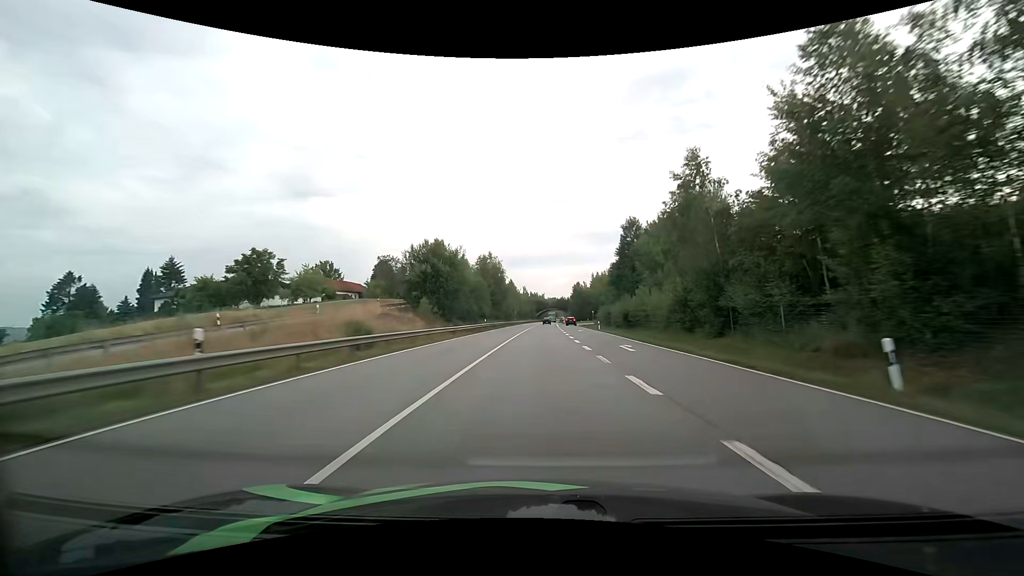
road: primary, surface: asphalt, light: Day
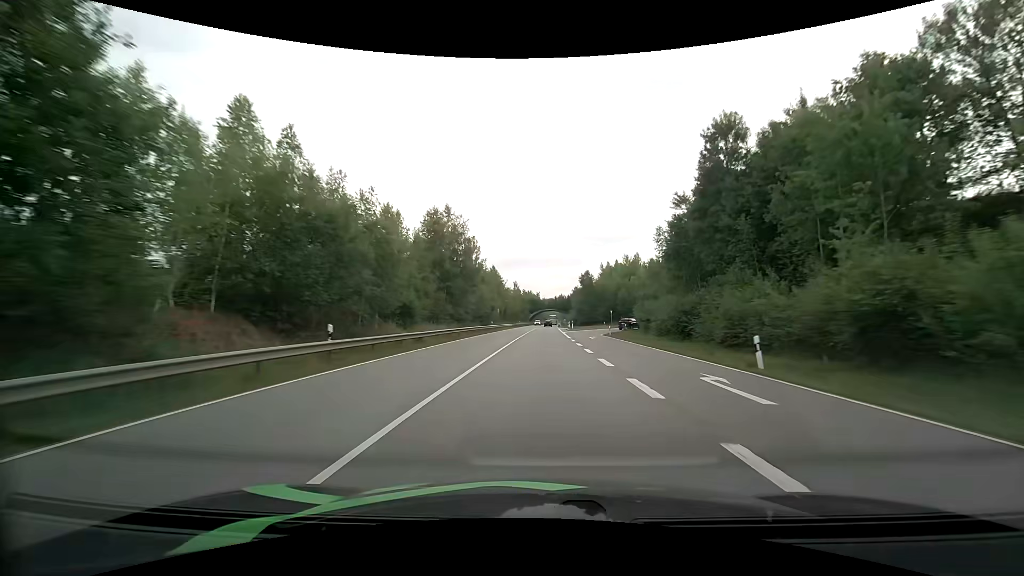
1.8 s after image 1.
(+0.2, +42.2) m; +1°
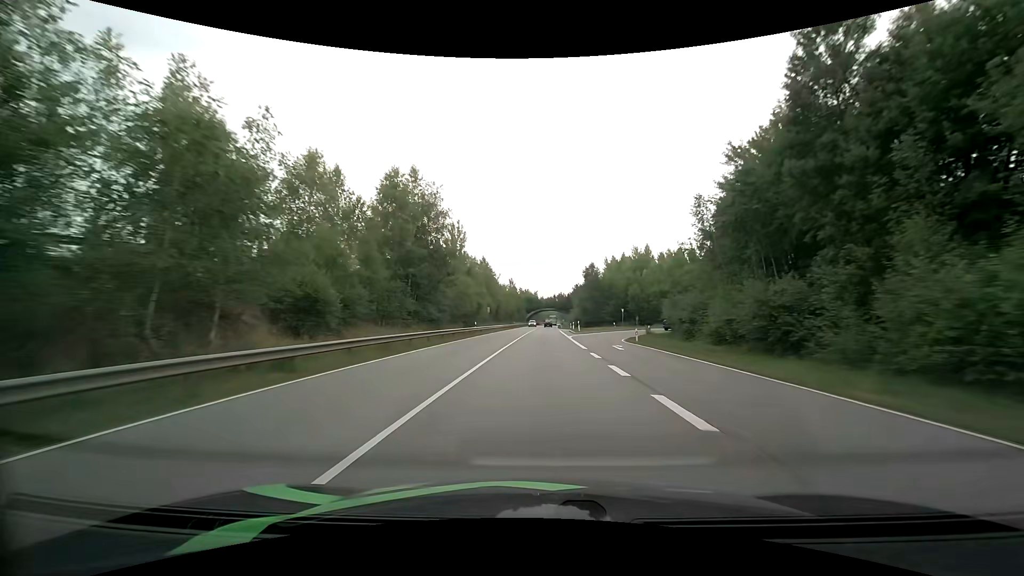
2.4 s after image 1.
(0.0, +14.6) m; 0°
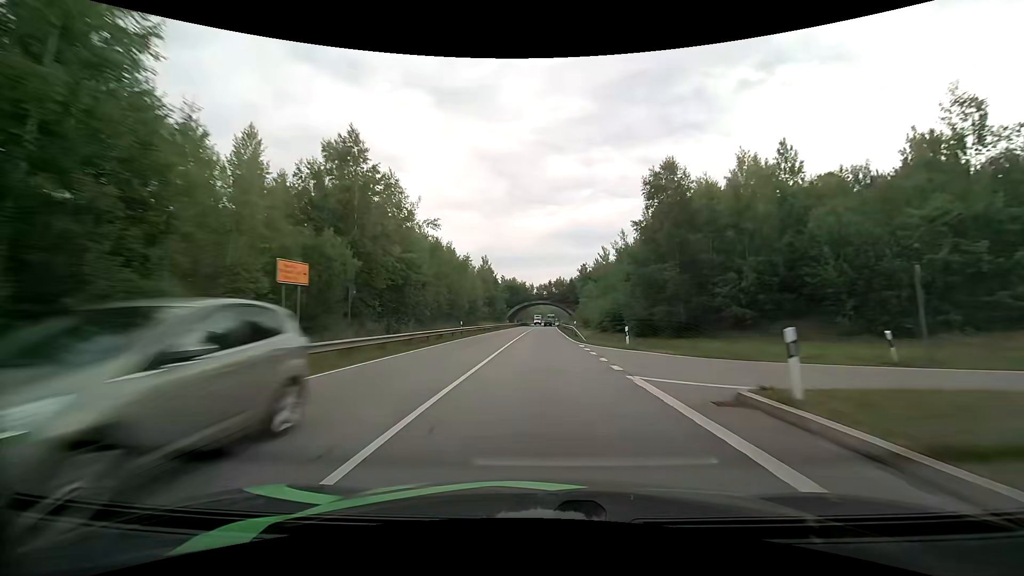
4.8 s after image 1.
(+0.5, +60.4) m; +1°
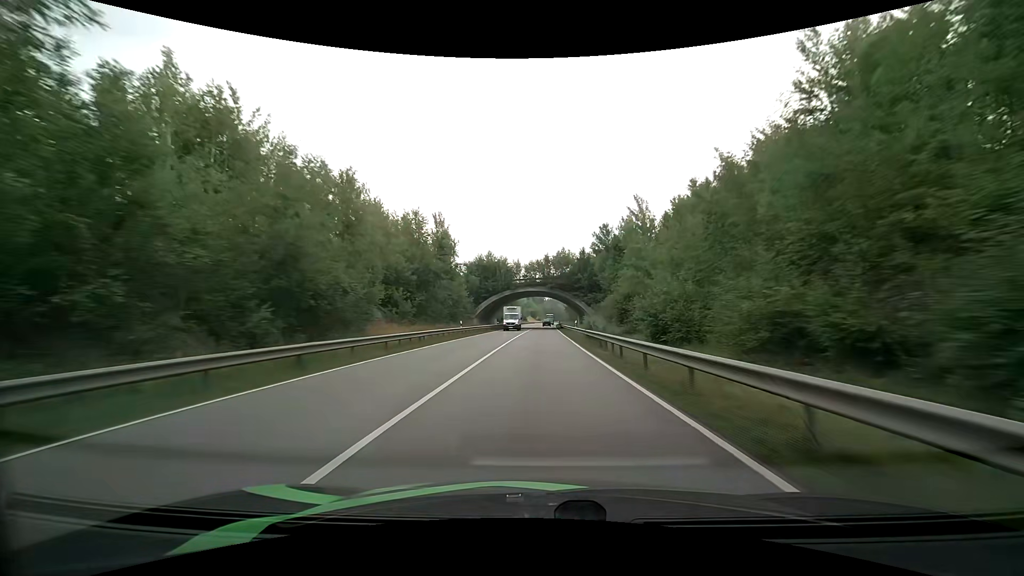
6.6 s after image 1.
(+0.4, +47.6) m; +1°
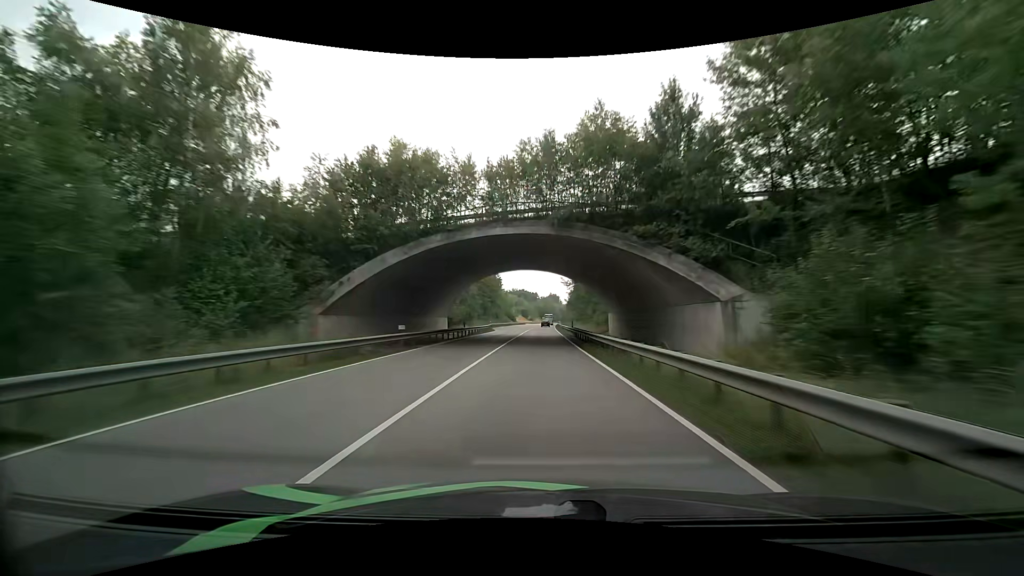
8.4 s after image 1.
(+0.3, +49.6) m; +1°
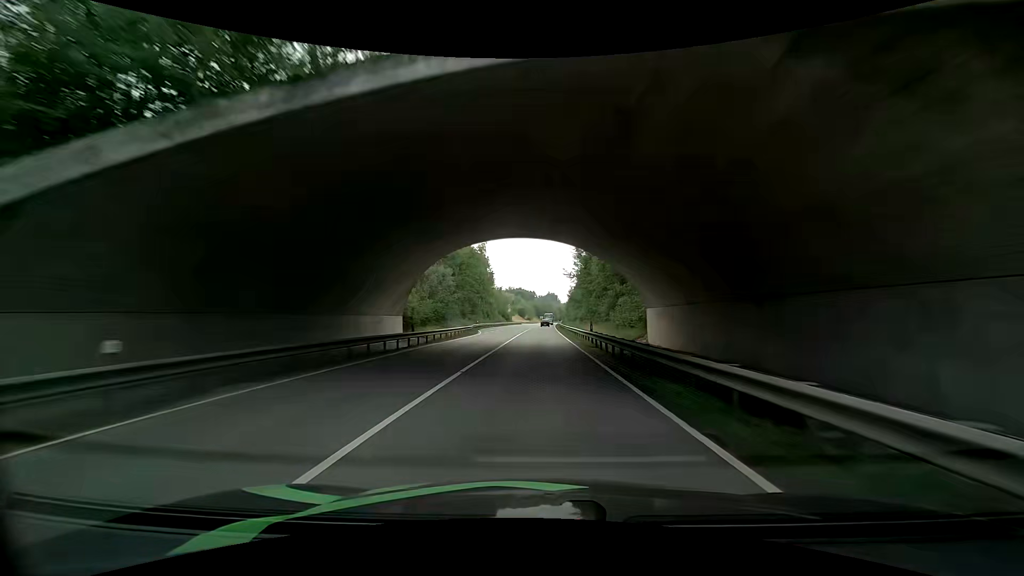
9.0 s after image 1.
(0.0, +17.0) m; 0°
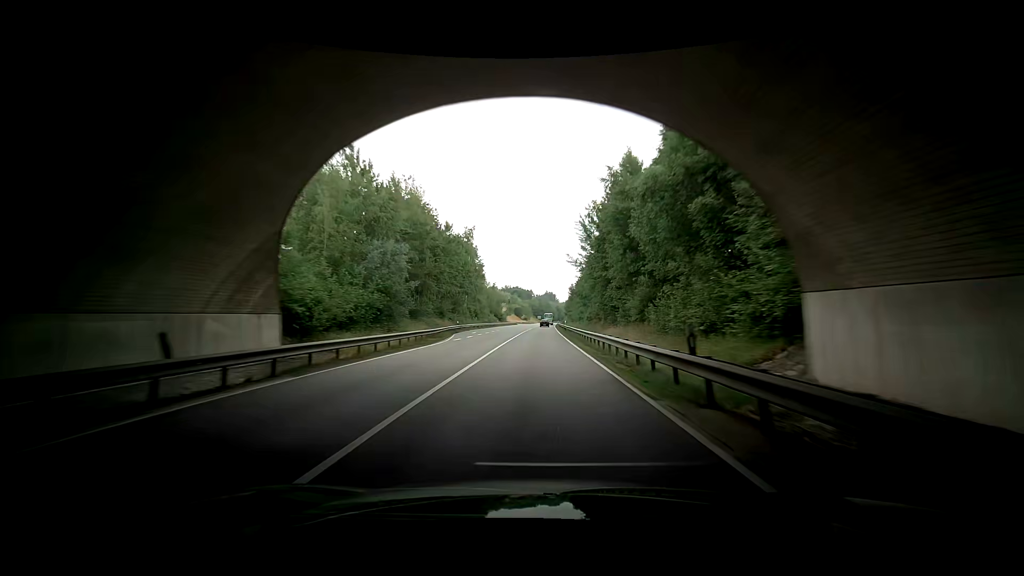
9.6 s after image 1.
(-0.2, +17.2) m; -1°
(0, +10) (0, +20) (0, +30) (+1, +40) (+1, +50) (+1, +60) (+2, +70) (+2, +80) (+2, +90) (+3, +100) m
